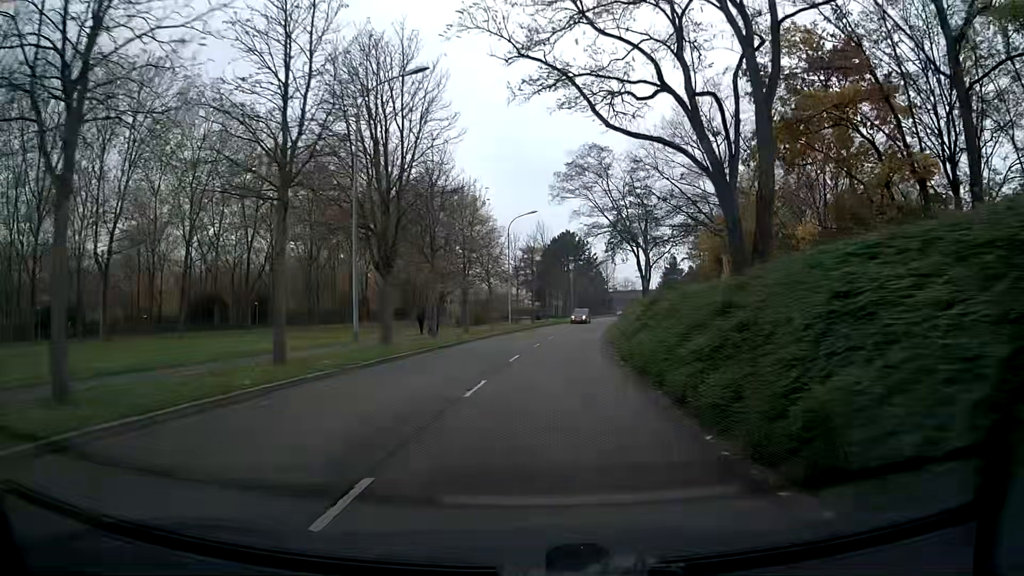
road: tertiary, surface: asphalt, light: Day
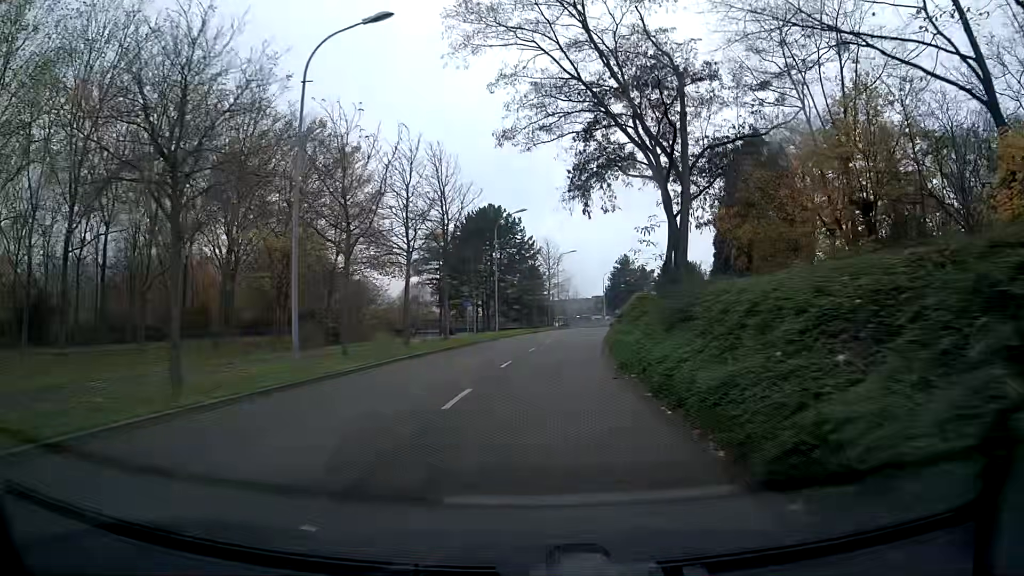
(+1.9, +37.1) m; +6°
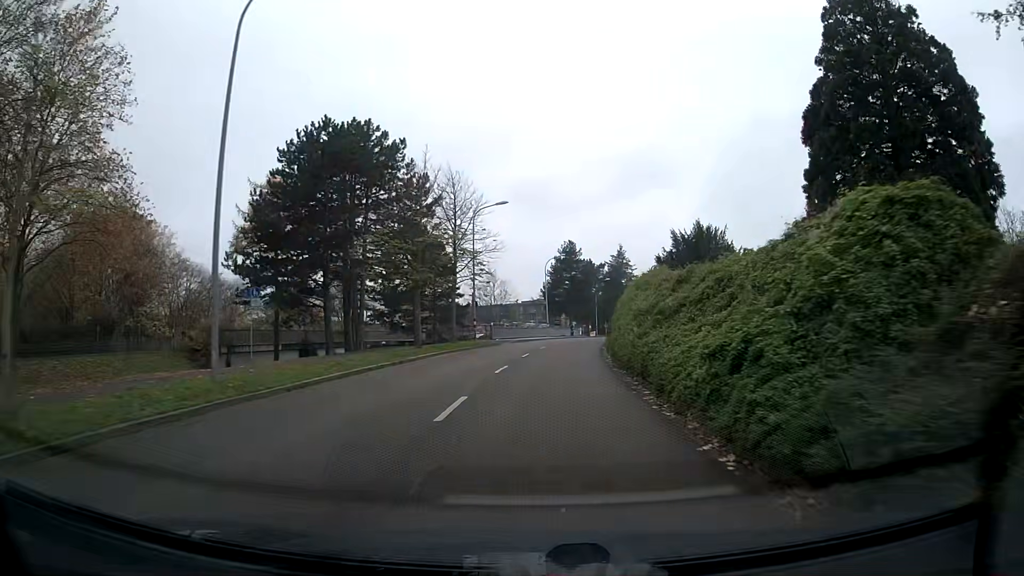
(+1.9, +36.9) m; +6°
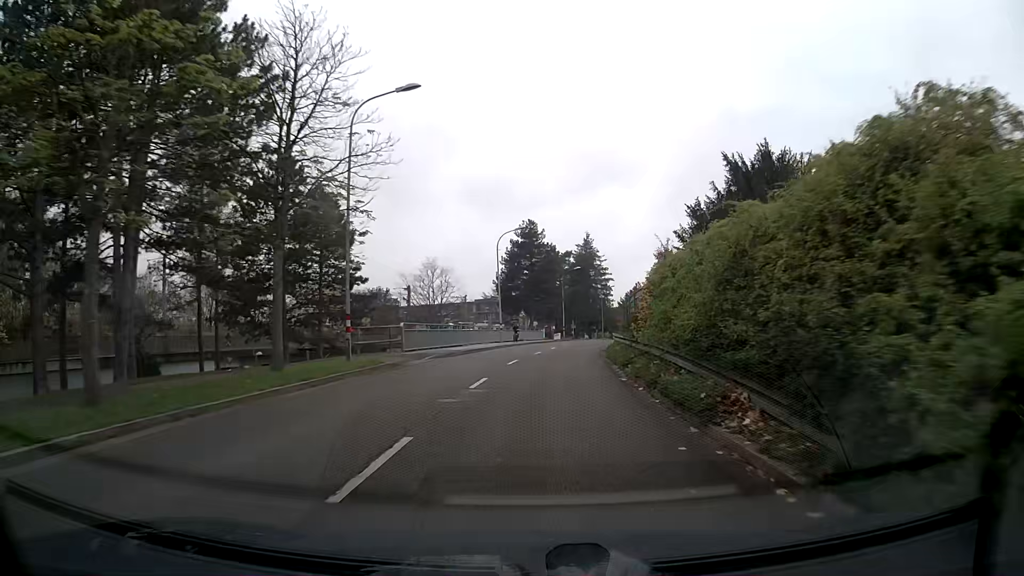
(+0.8, +22.2) m; +4°
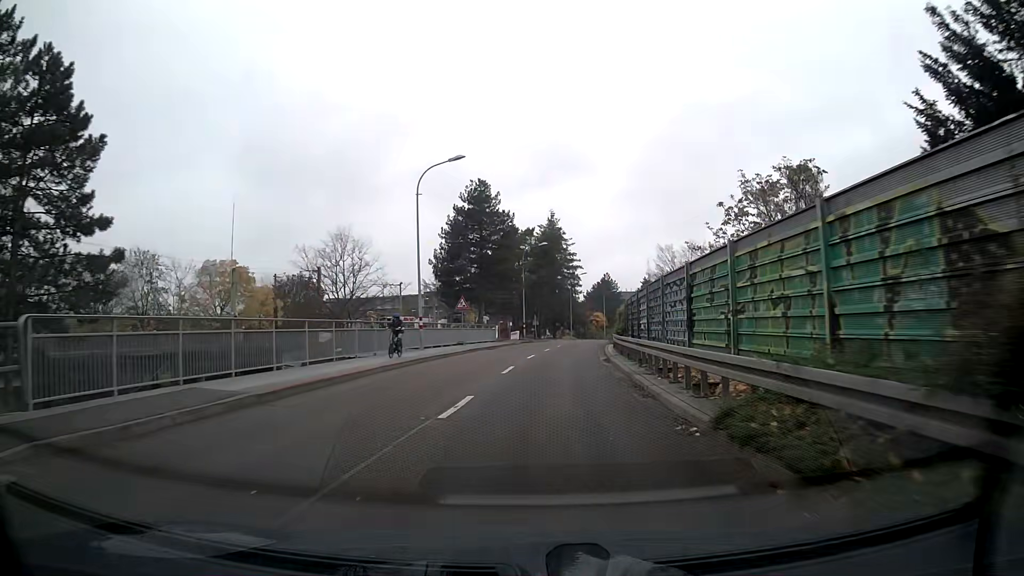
(+0.7, +22.3) m; +4°
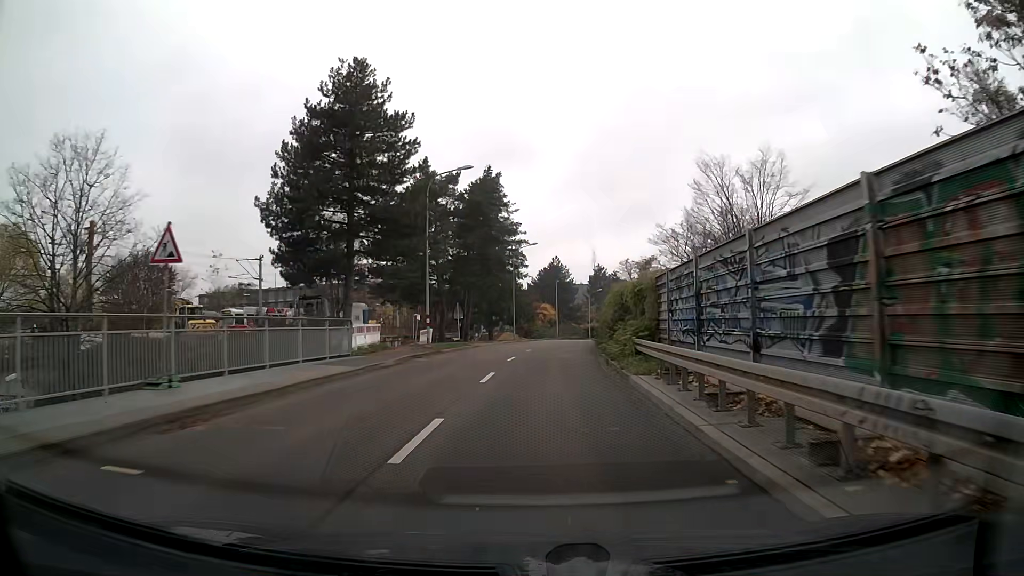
(+1.4, +30.0) m; +5°
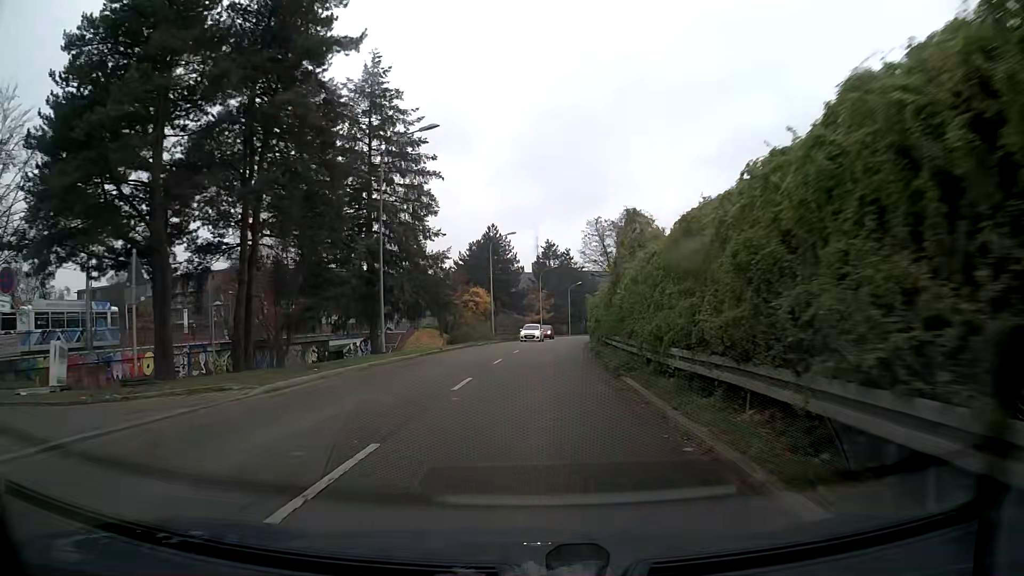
(+1.8, +37.8) m; +5°
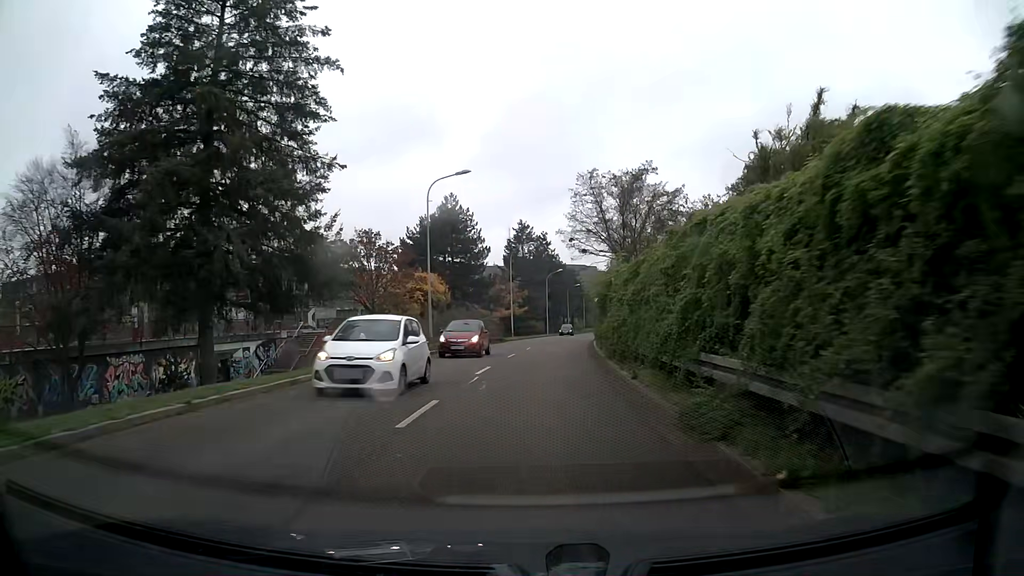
(+0.5, +22.8) m; +3°
(0, +10) (0, +20) (+1, +30) (+2, +40) (+2, +50) (+4, +60) (+5, +70) (+6, +80) (+8, +90) (+10, +99) m
